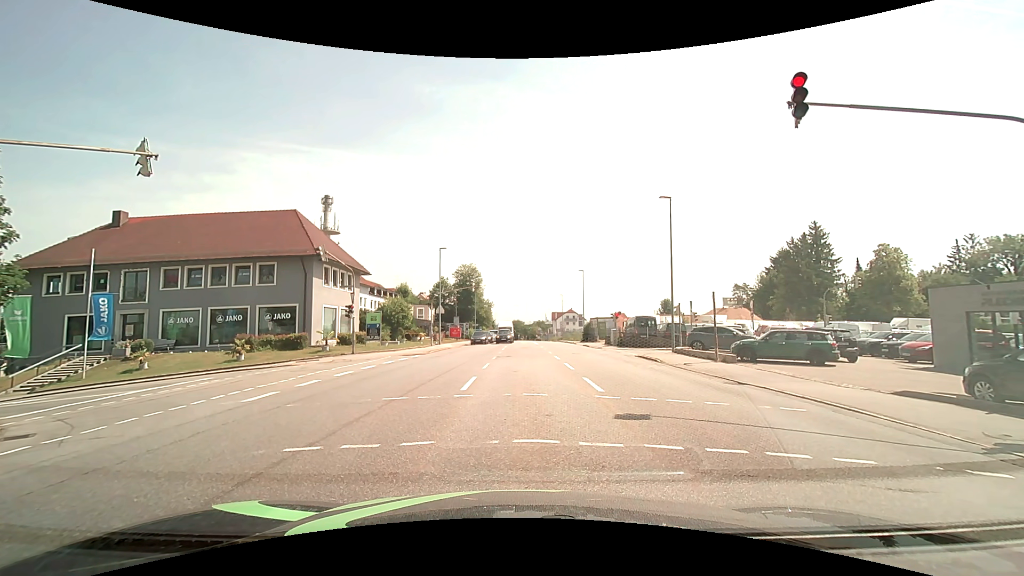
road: tertiary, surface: asphalt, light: Day
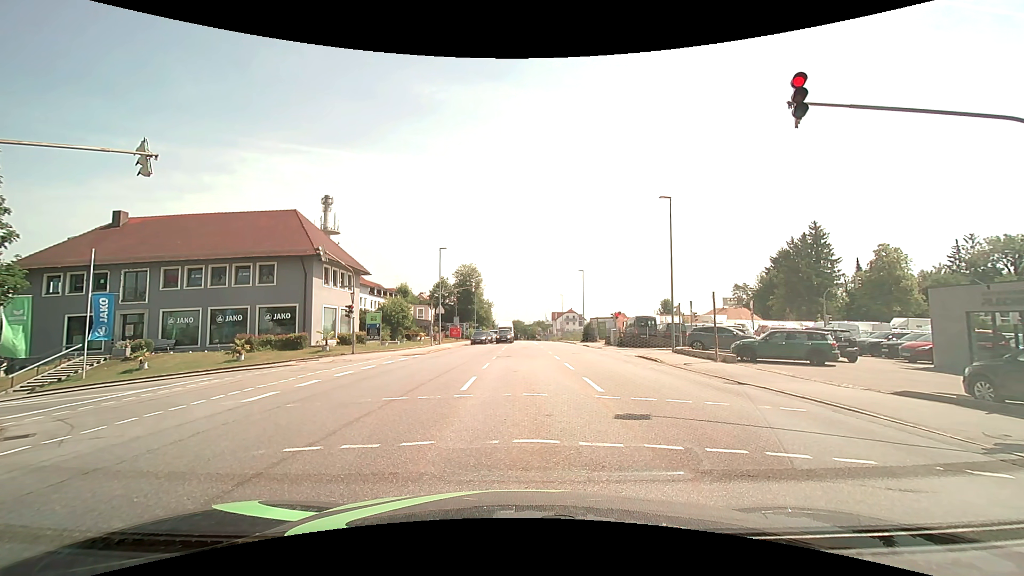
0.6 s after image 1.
(0.0, 0.0) m; 0°
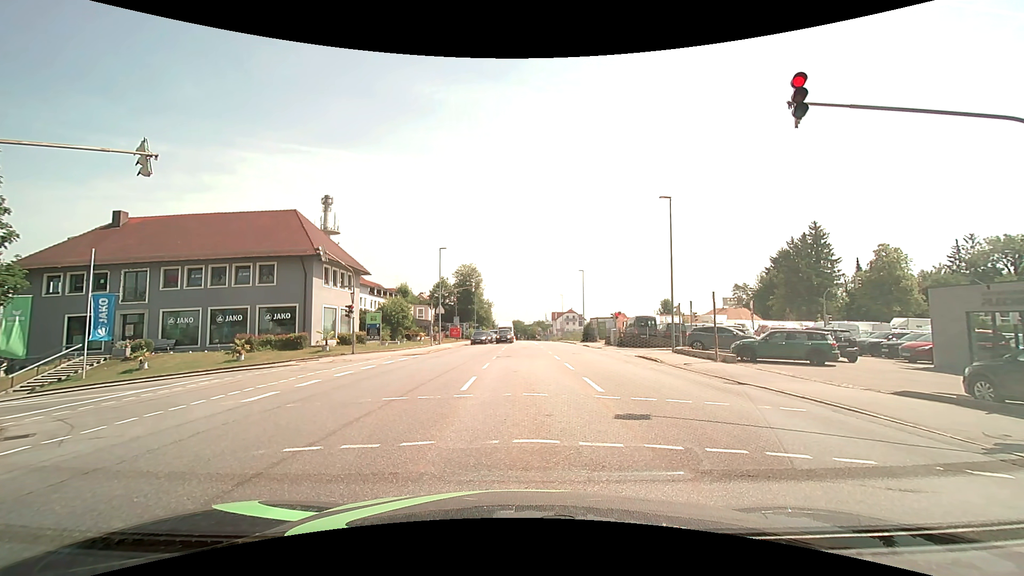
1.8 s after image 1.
(0.0, 0.0) m; 0°
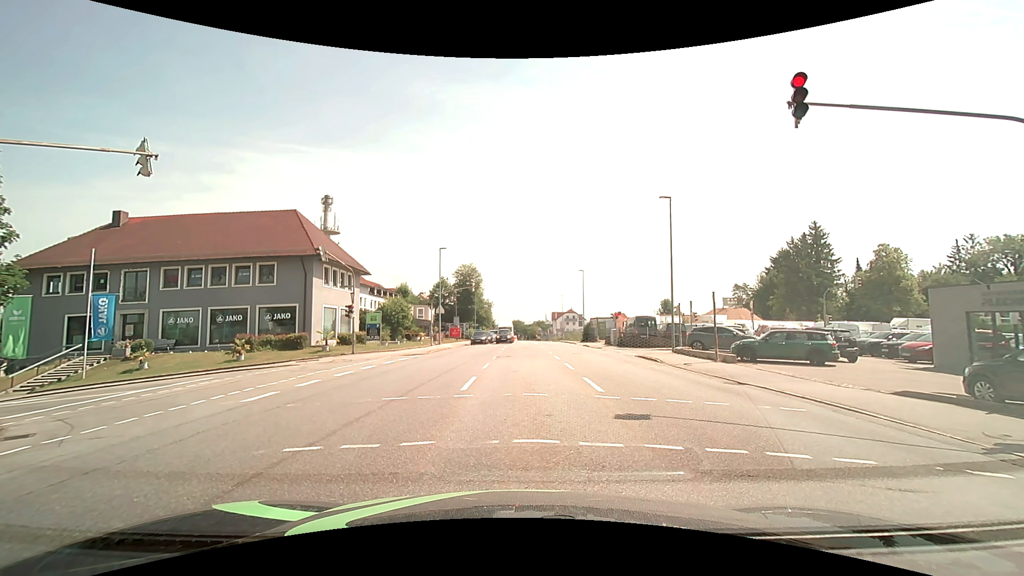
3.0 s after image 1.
(0.0, 0.0) m; 0°
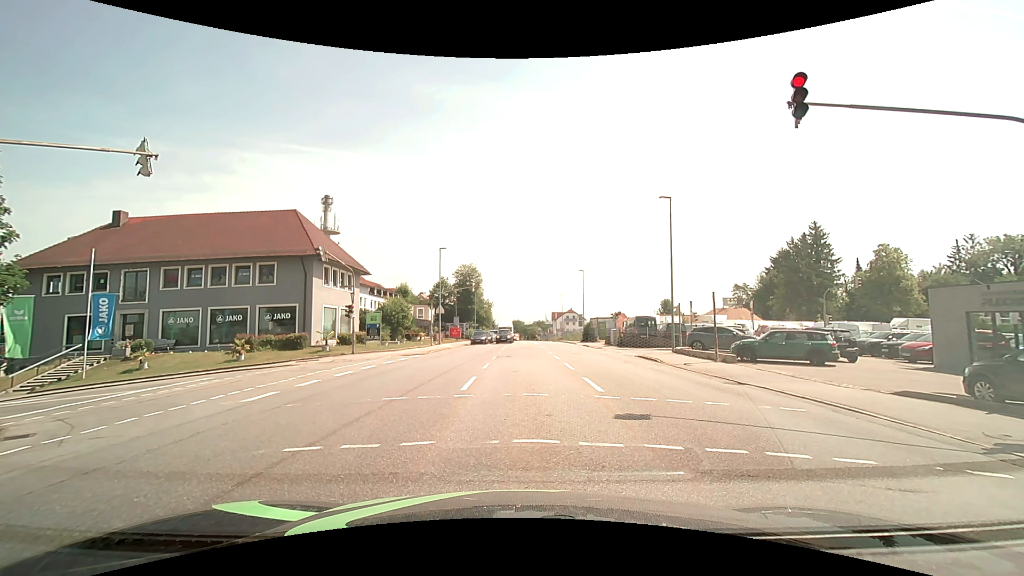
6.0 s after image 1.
(0.0, 0.0) m; 0°
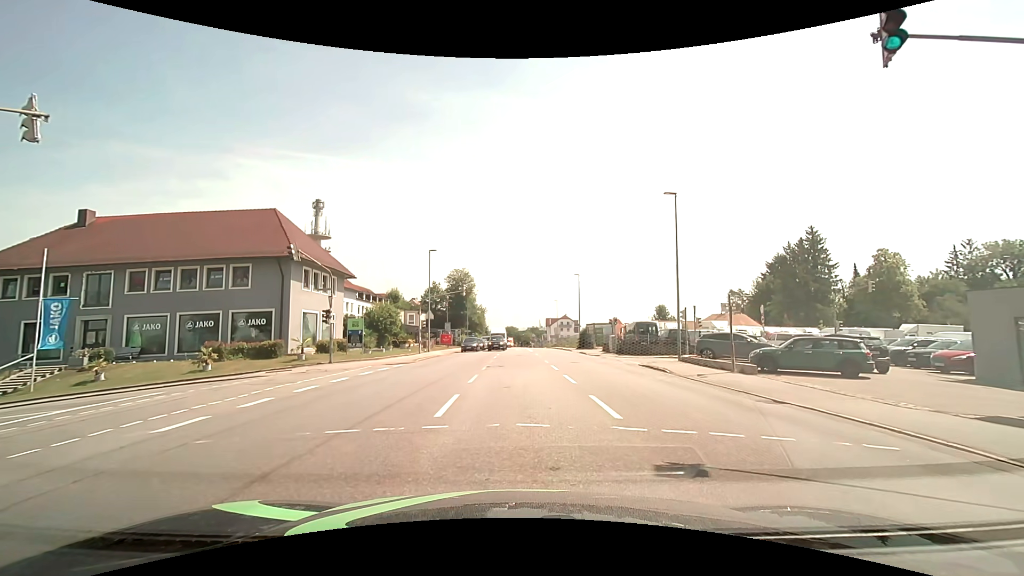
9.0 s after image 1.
(+0.1, +2.9) m; +3°
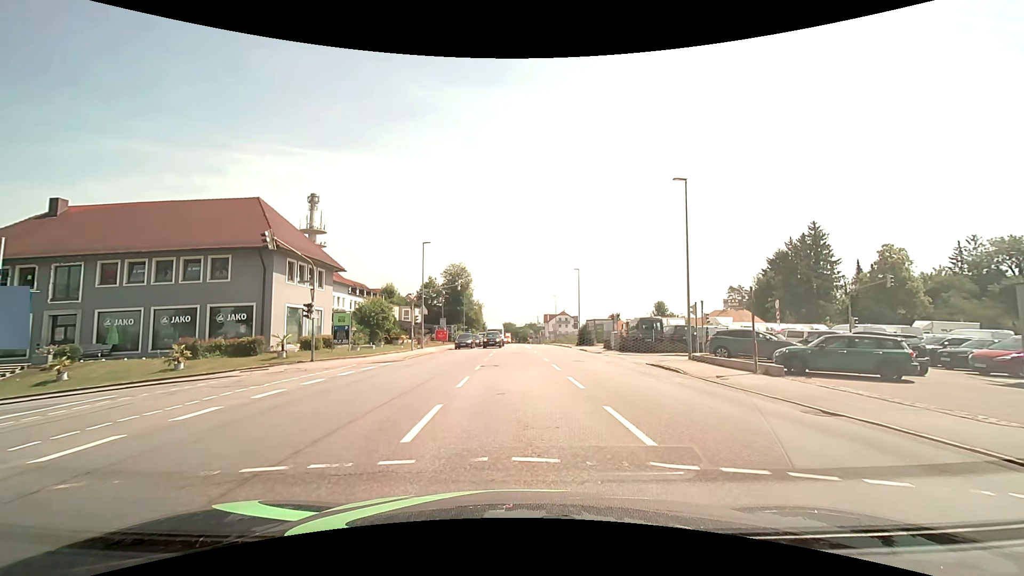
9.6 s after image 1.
(0.0, +2.3) m; 0°
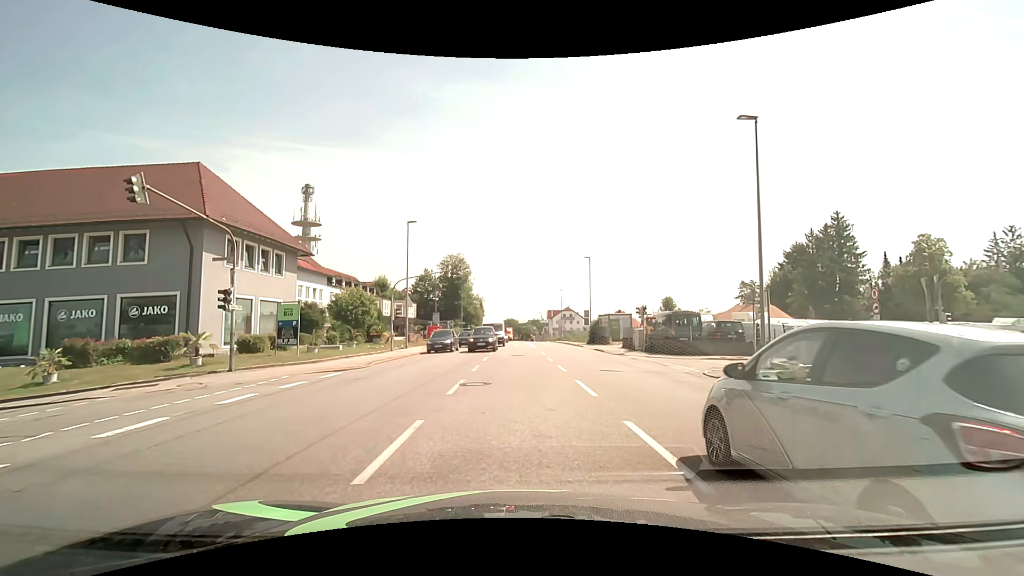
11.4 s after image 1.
(+0.1, +7.8) m; 0°
